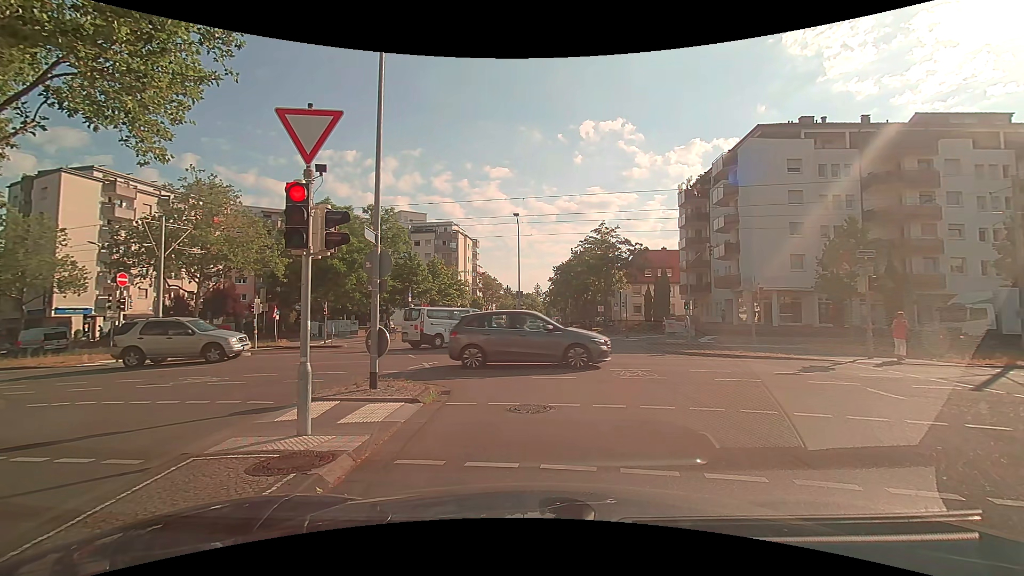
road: residential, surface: asphalt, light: Day
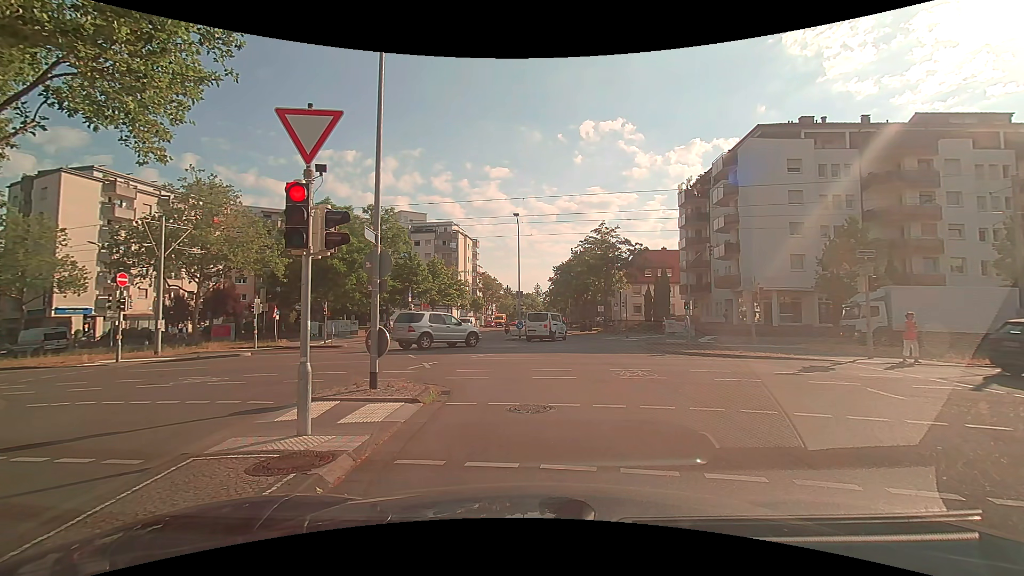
(0.0, 0.0) m; 0°
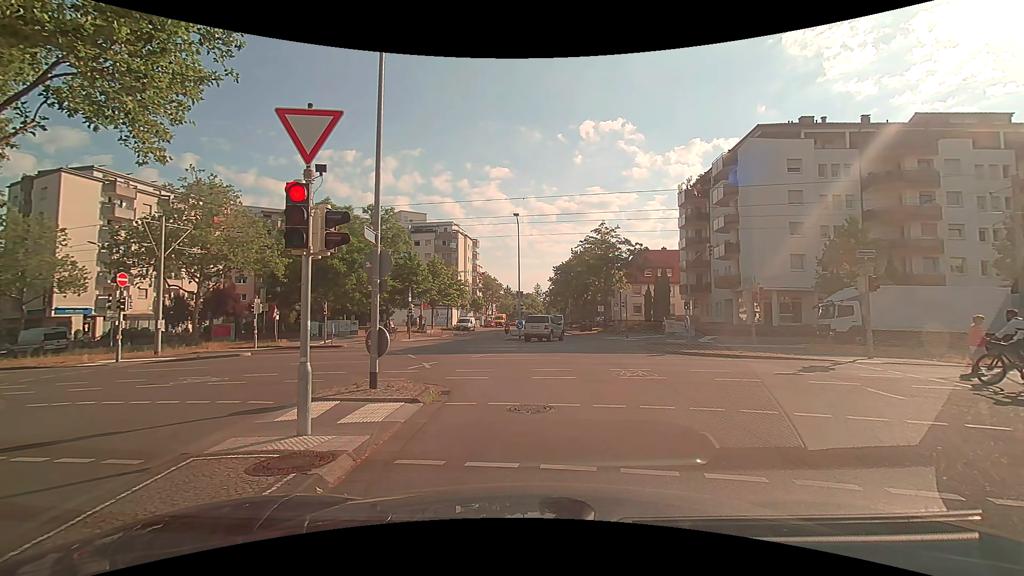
(0.0, 0.0) m; 0°
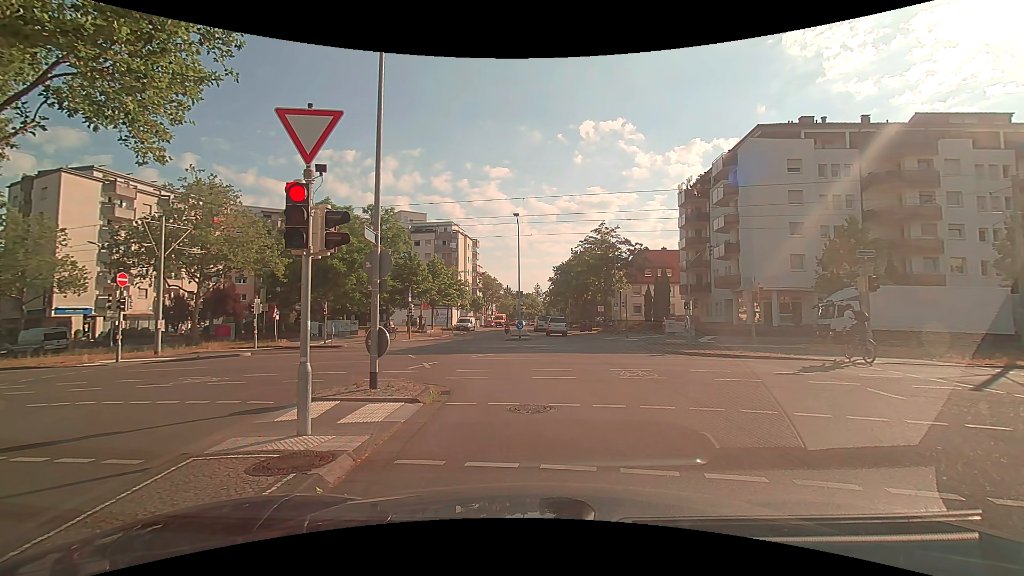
(0.0, 0.0) m; 0°
